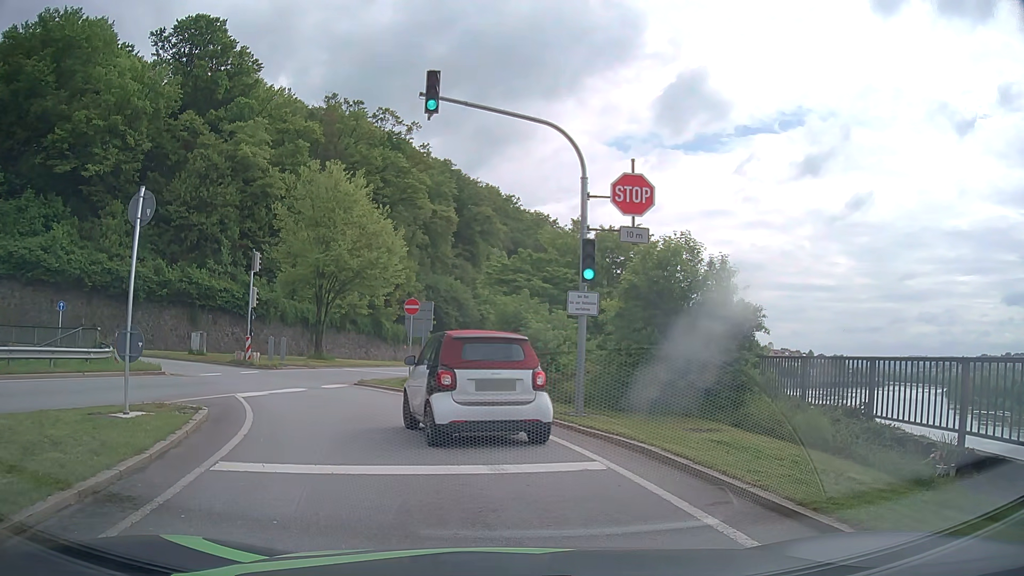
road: primary_link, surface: asphalt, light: Day
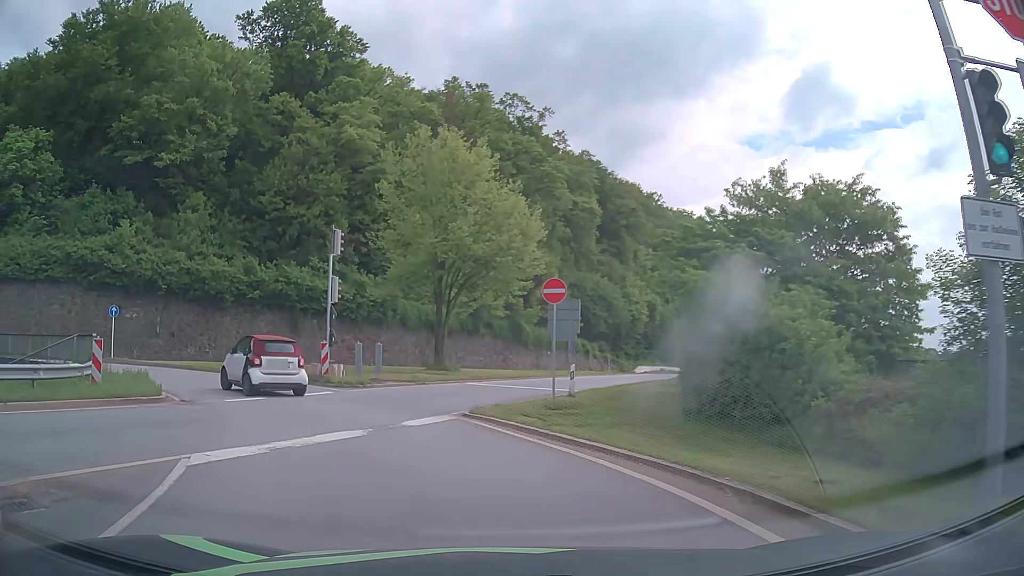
(-0.9, +9.2) m; -13°
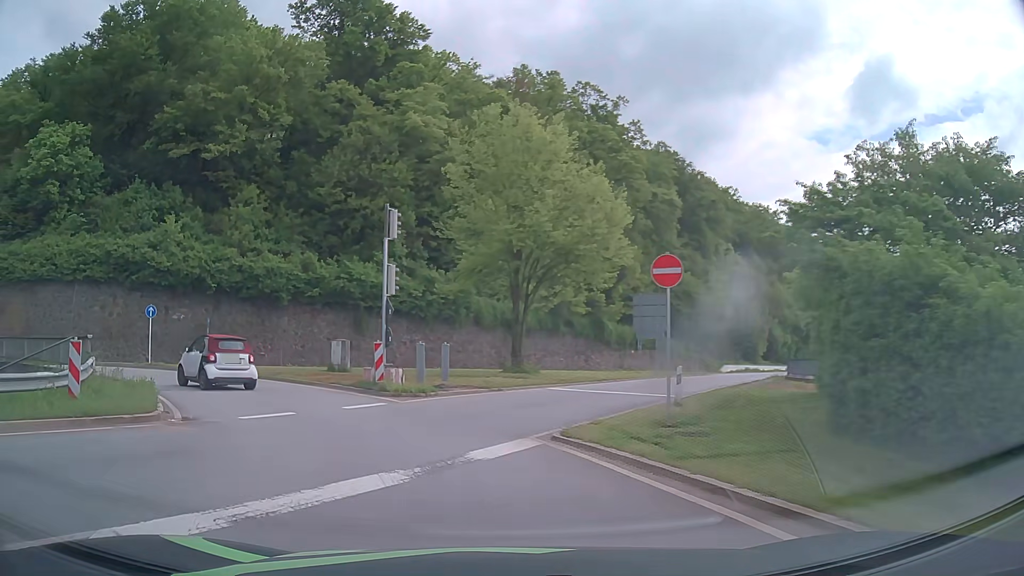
(-0.2, +3.9) m; -6°
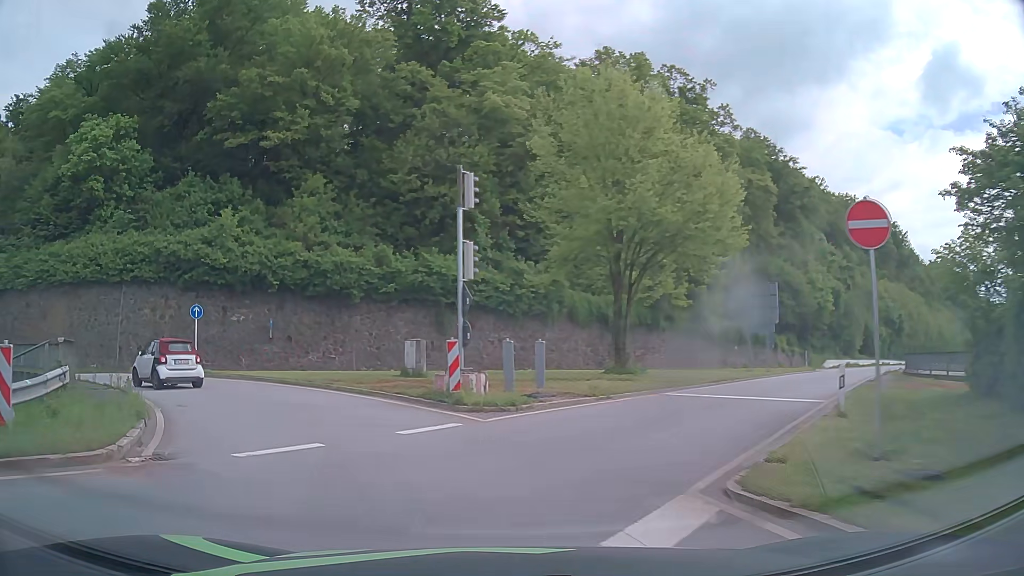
(-0.3, +4.4) m; -8°
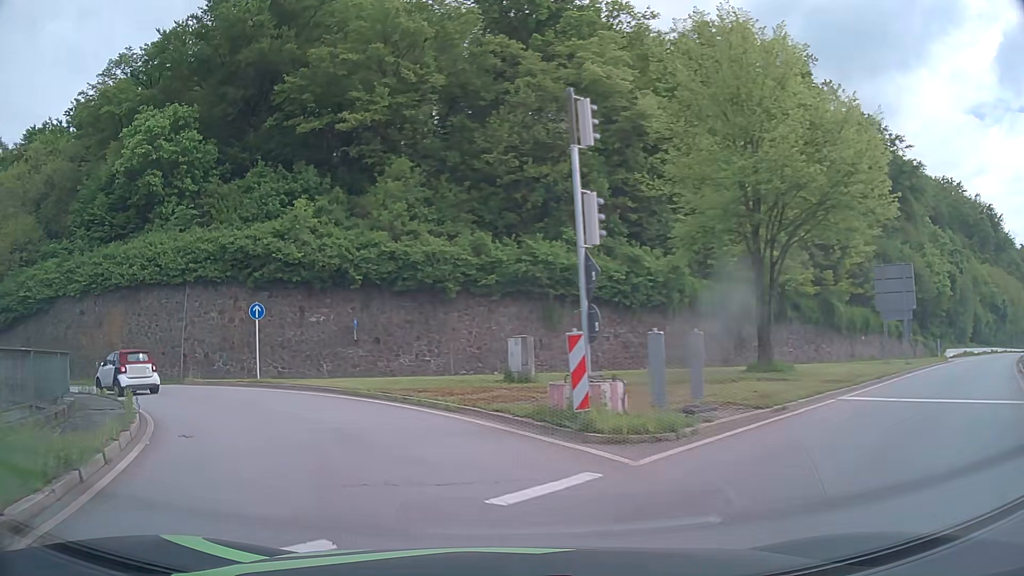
(-0.4, +4.8) m; -9°
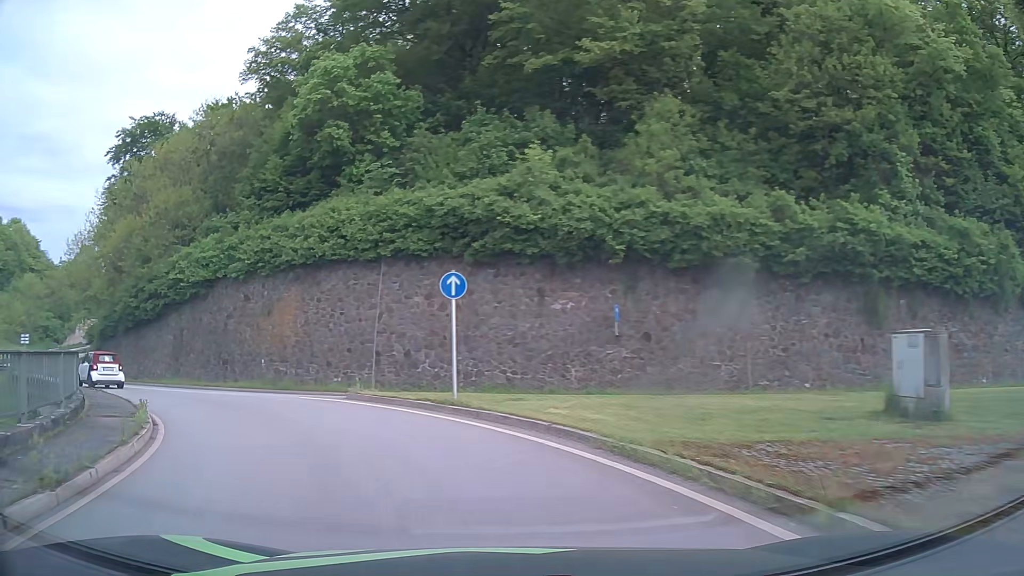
(-1.9, +10.0) m; -22°
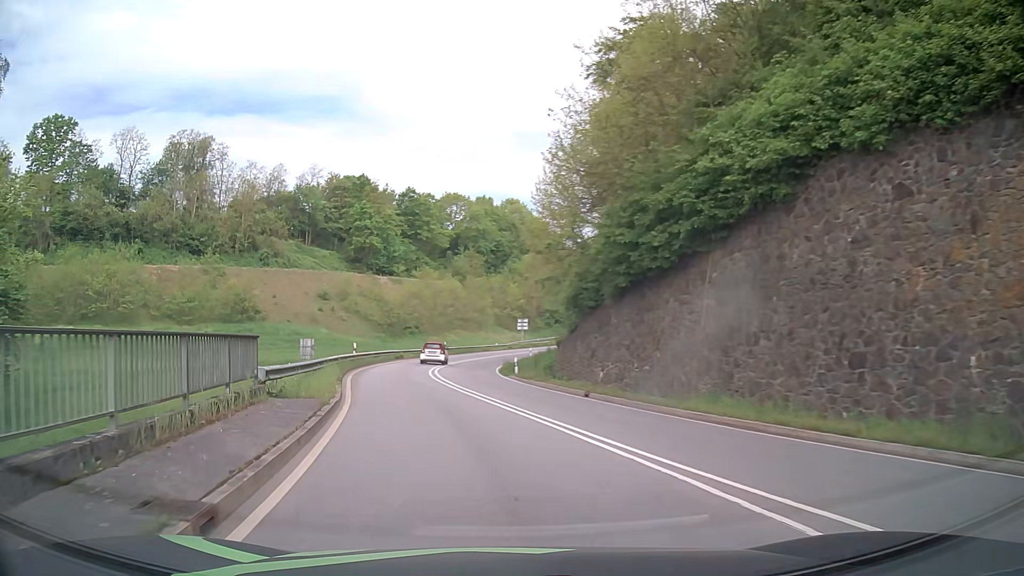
(-9.4, +19.8) m; -46°
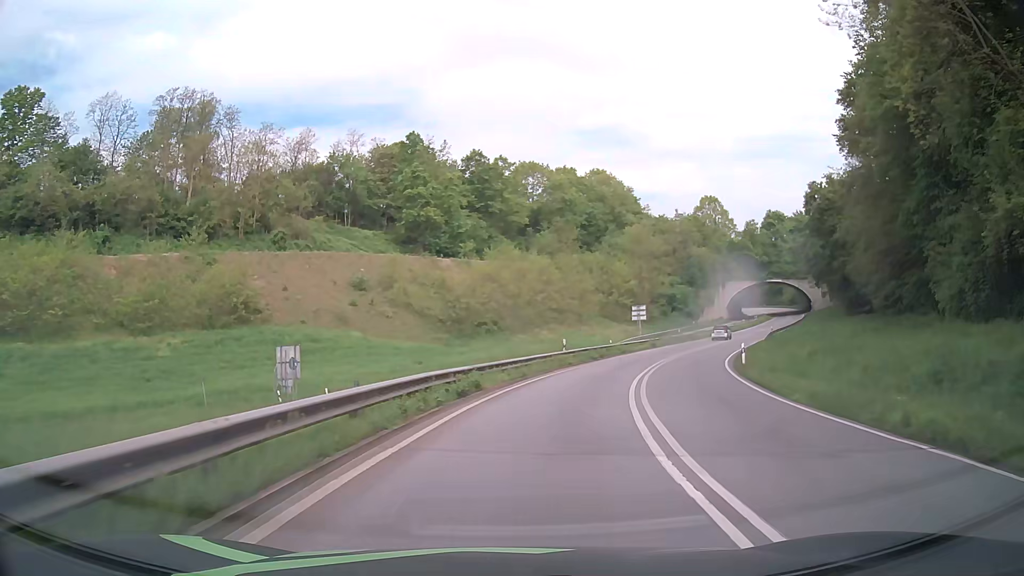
(-5.7, +34.5) m; -7°
(+1, +10) (+2, +20) (+4, +30) (+7, +39) (+11, +48) (+15, +57) (+20, +66) (+26, +75) (+31, +83) (+37, +91) m
